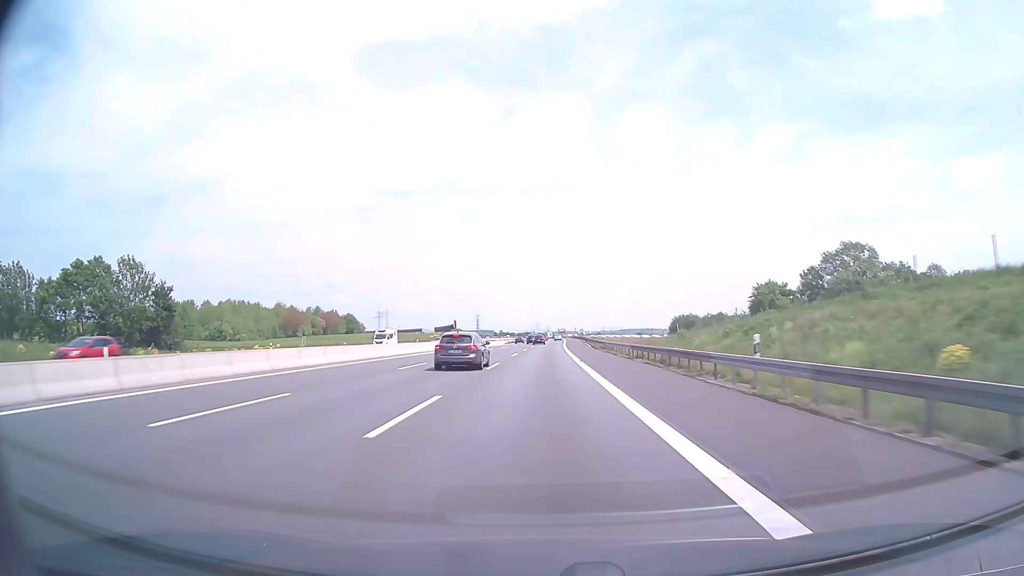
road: motorway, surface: asphalt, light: Day
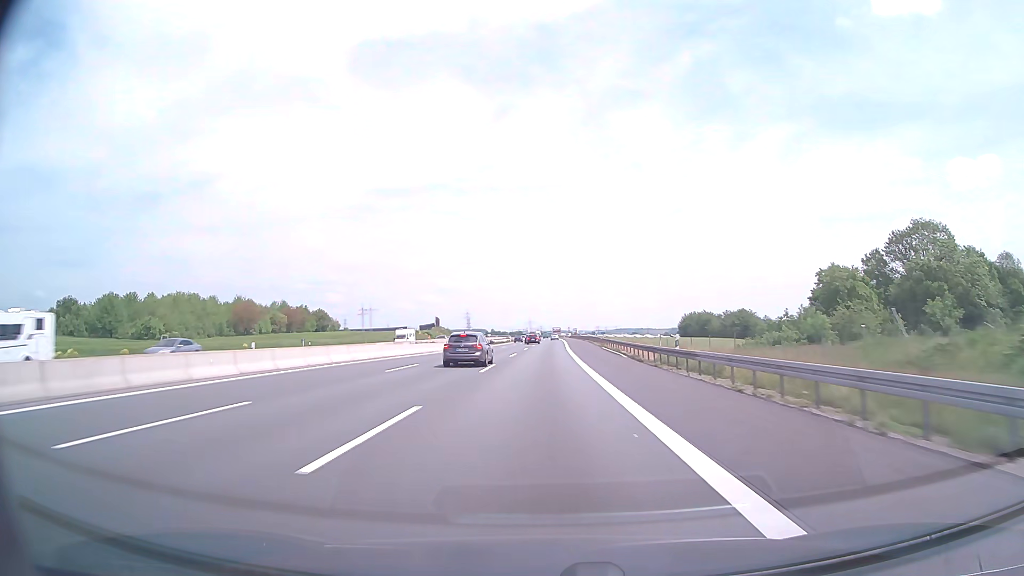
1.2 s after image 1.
(+0.2, +38.2) m; +1°
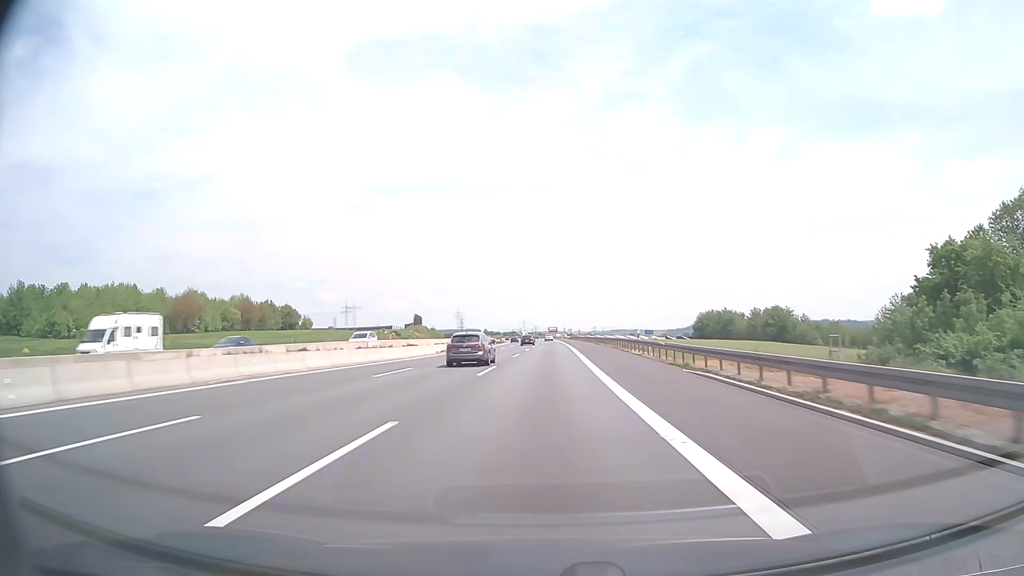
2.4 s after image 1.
(+0.2, +38.1) m; 0°
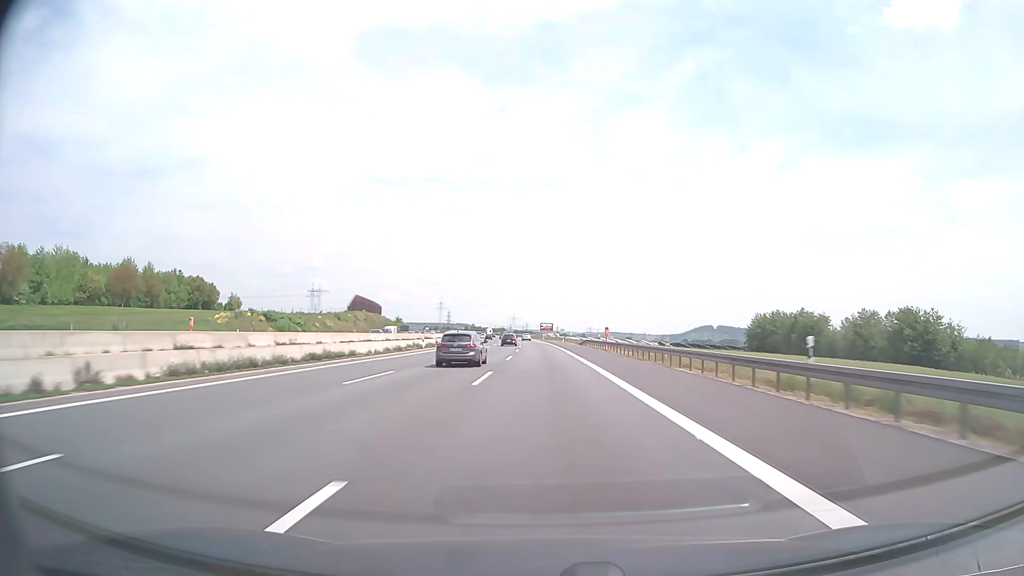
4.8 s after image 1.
(+0.5, +76.2) m; +1°
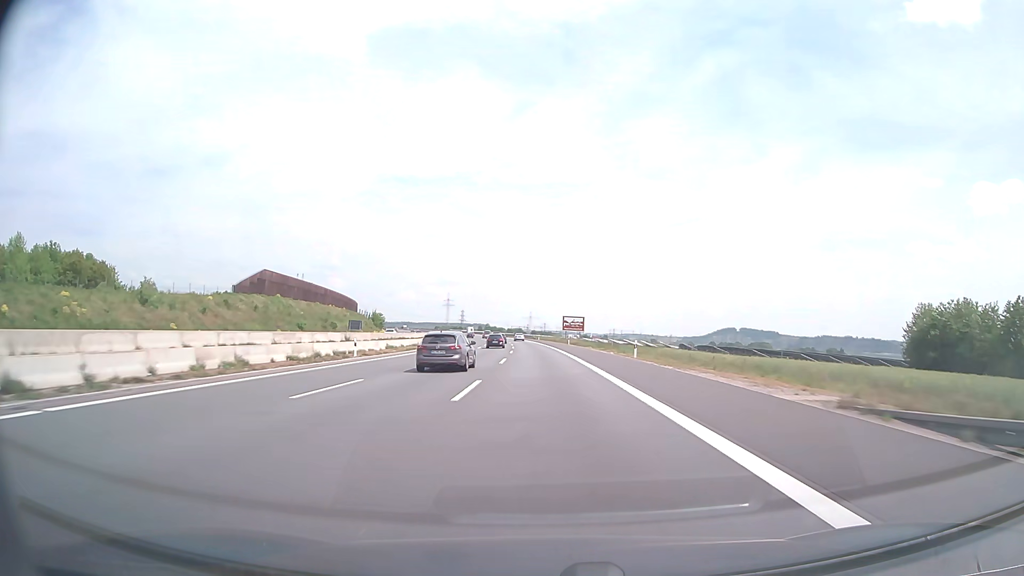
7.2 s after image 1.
(-0.8, +76.1) m; -2°
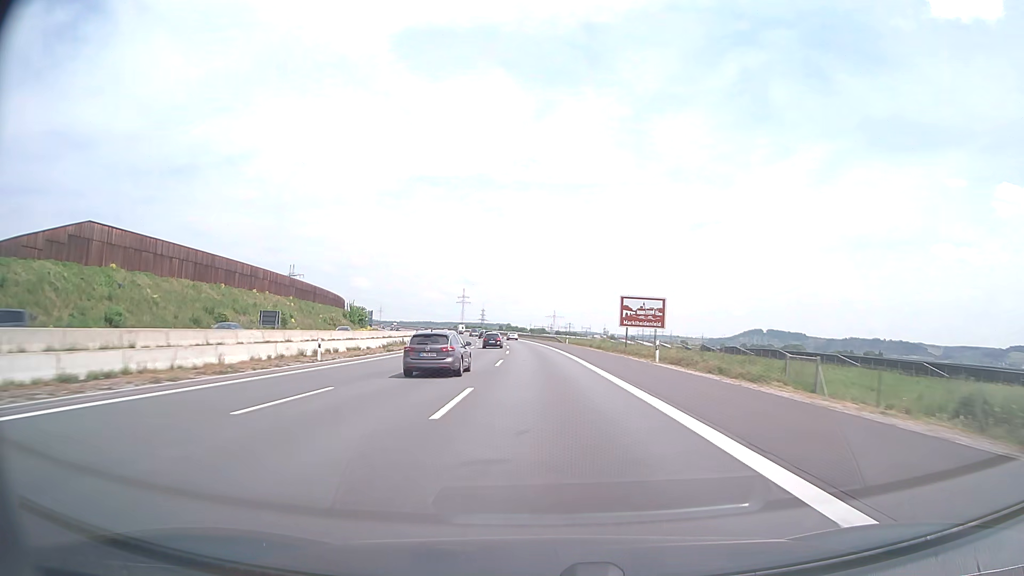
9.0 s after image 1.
(-0.9, +57.1) m; -2°
(0, +10) (0, +20) (-1, +30) (-1, +40) (-2, +50) (-2, +60) (-3, +70) (-4, +80) (-5, +90) (-7, +100) m
